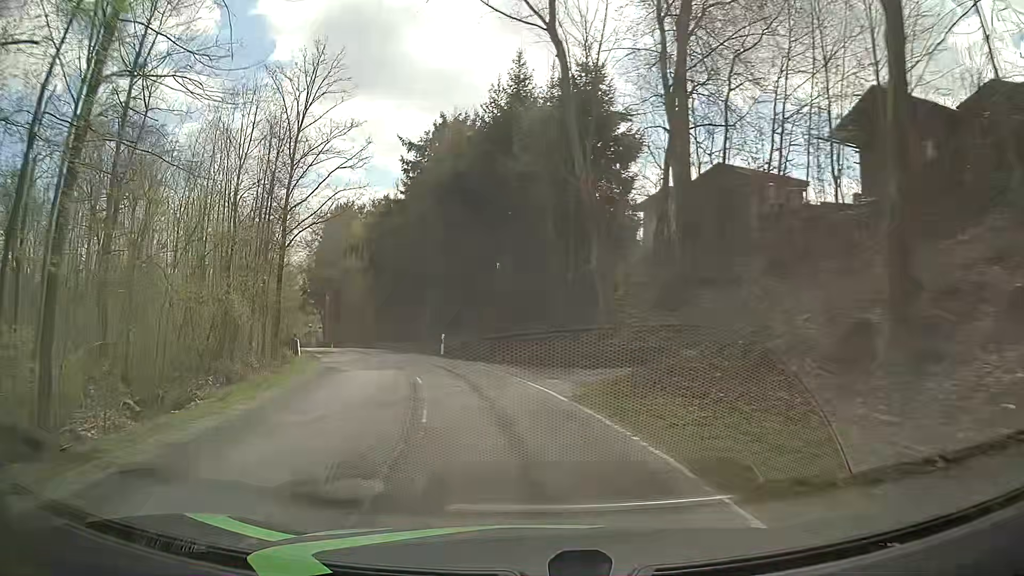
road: tertiary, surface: asphalt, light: Day
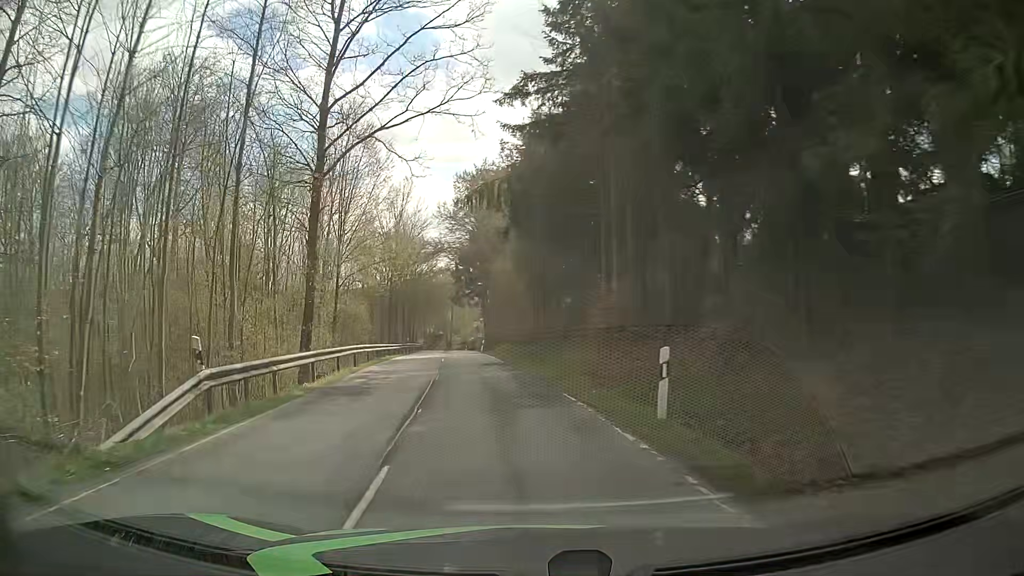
(-3.5, +22.6) m; -17°
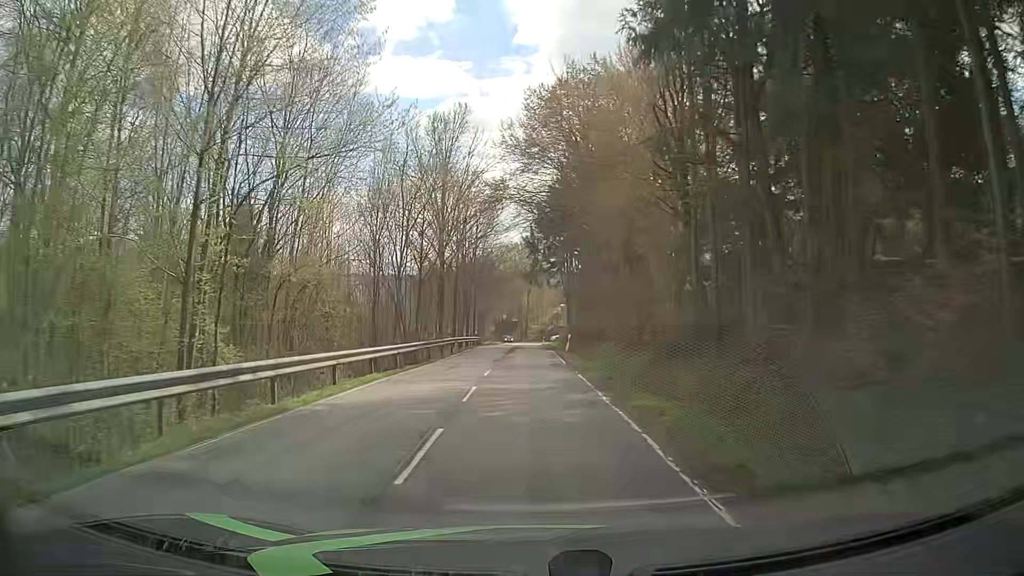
(-2.1, +23.3) m; -6°
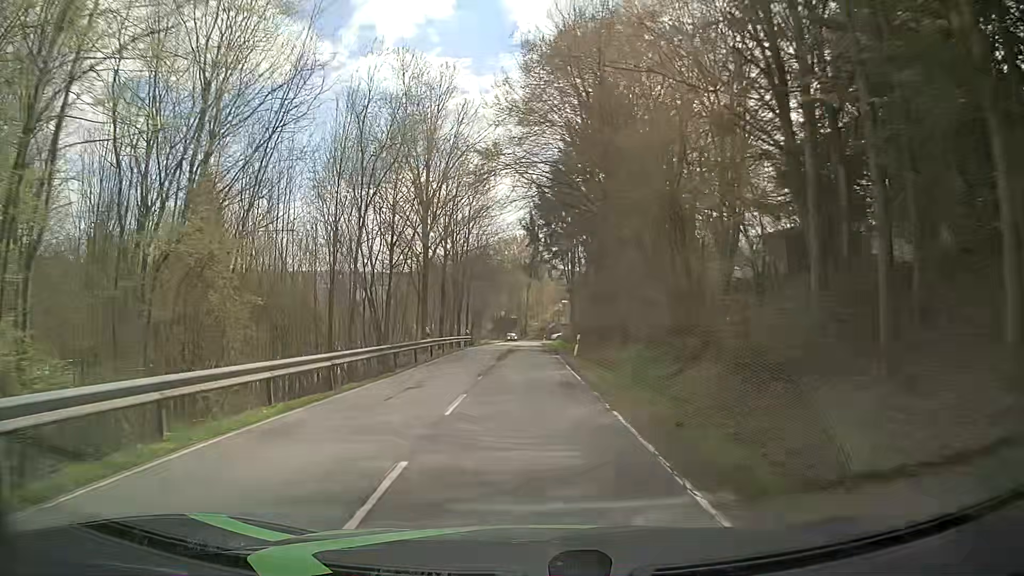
(-0.1, +7.9) m; -1°
